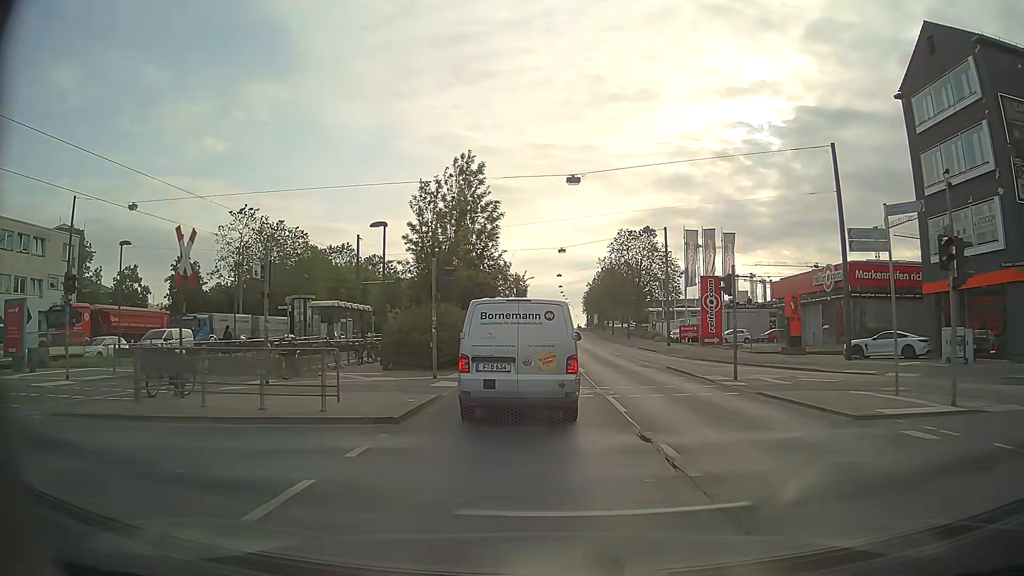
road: primary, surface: asphalt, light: Day
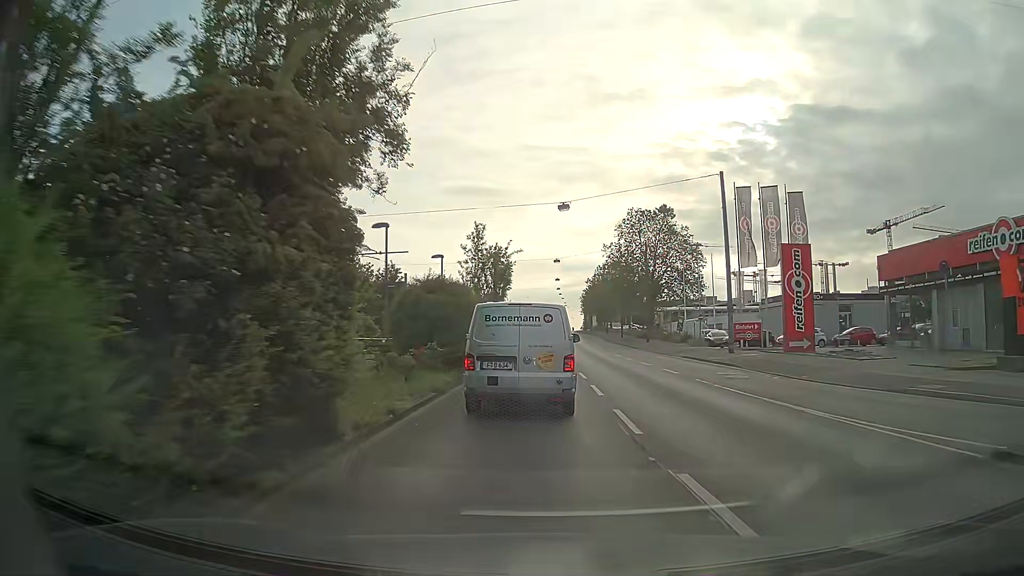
(-0.1, +22.1) m; 0°
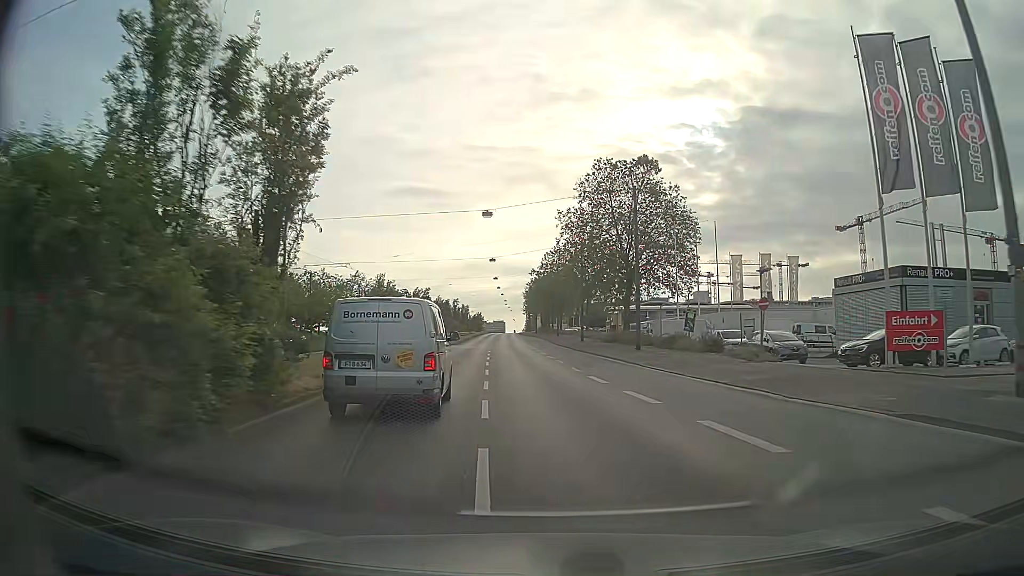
(+1.1, +28.8) m; +5°
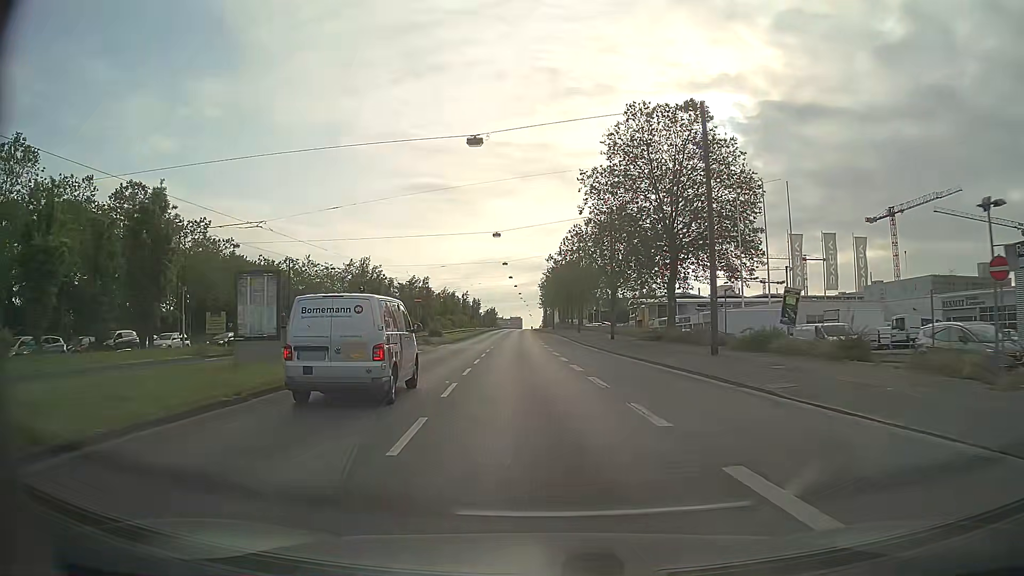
(0.0, +16.1) m; -1°
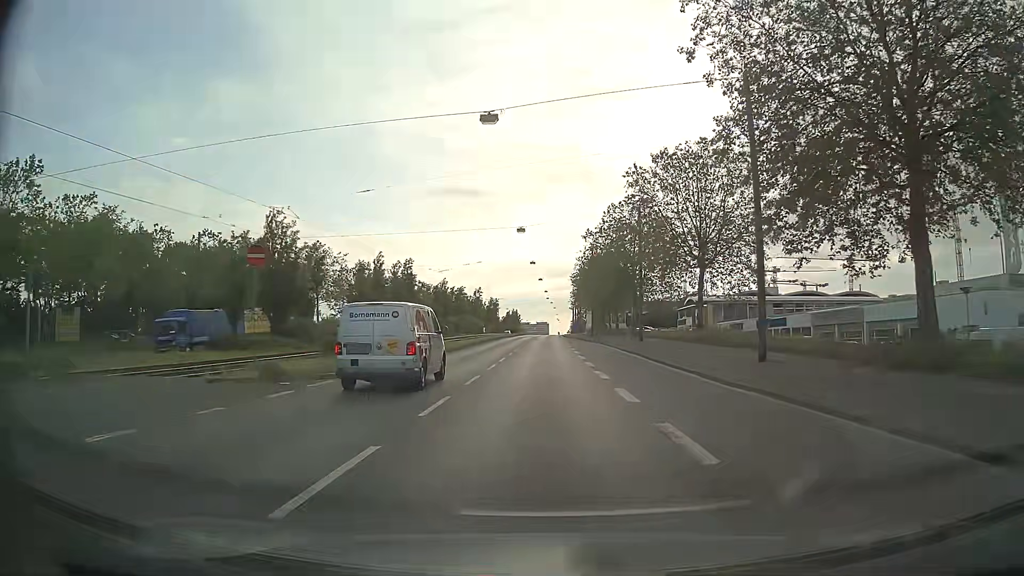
(-1.2, +32.6) m; -3°
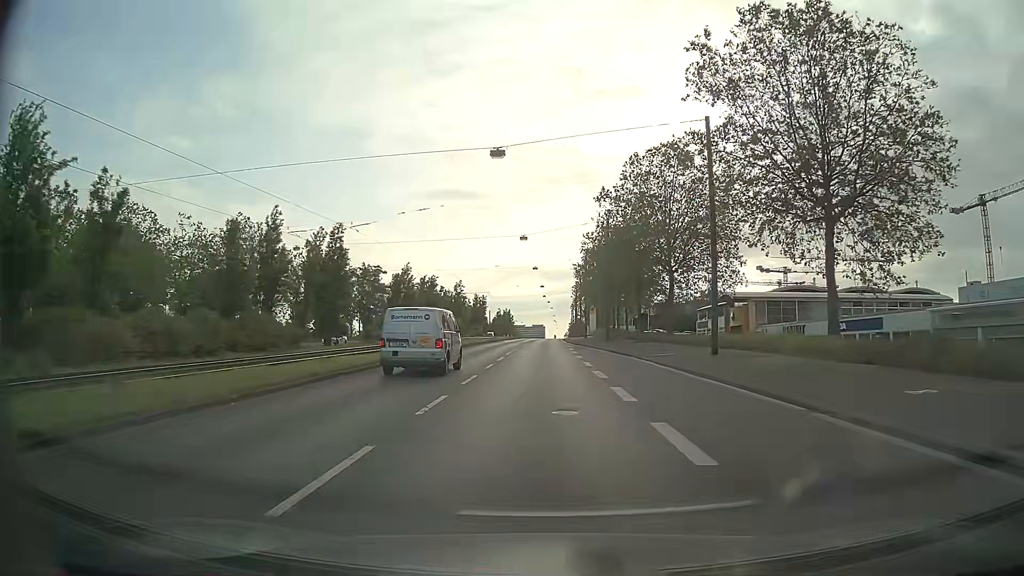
(0.0, +23.9) m; 0°
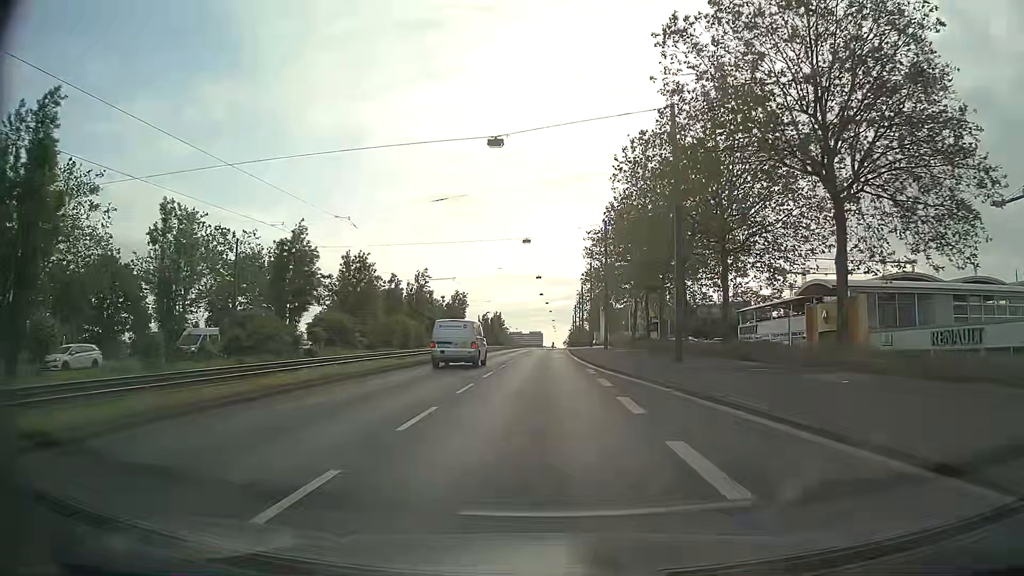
(0.0, +31.4) m; 0°
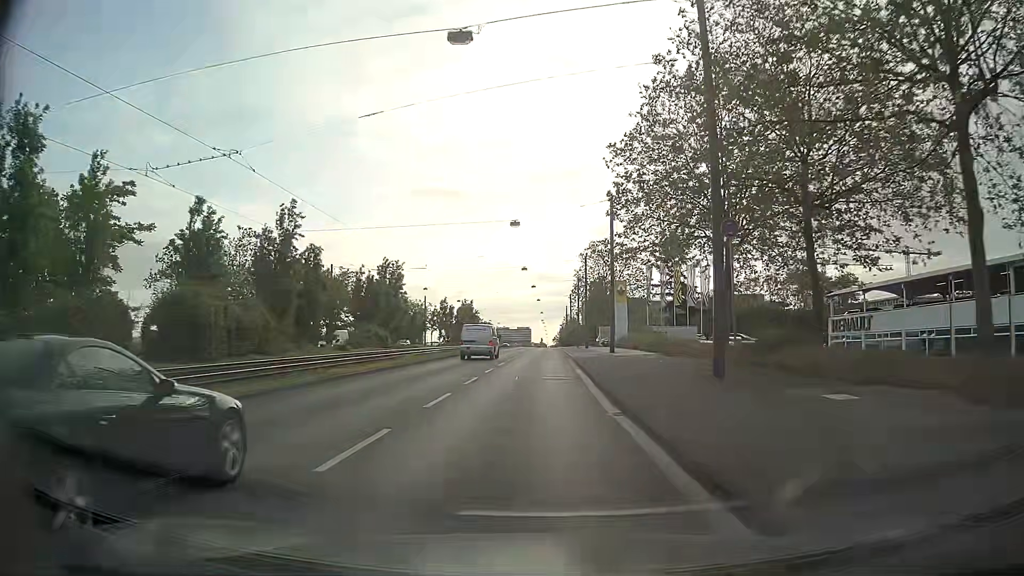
(+0.4, +38.9) m; +1°
(0, +10) (0, +20) (0, +30) (0, +40) (0, +50) (0, +60) (0, +70) (0, +80) (0, +90) (0, +100) m
